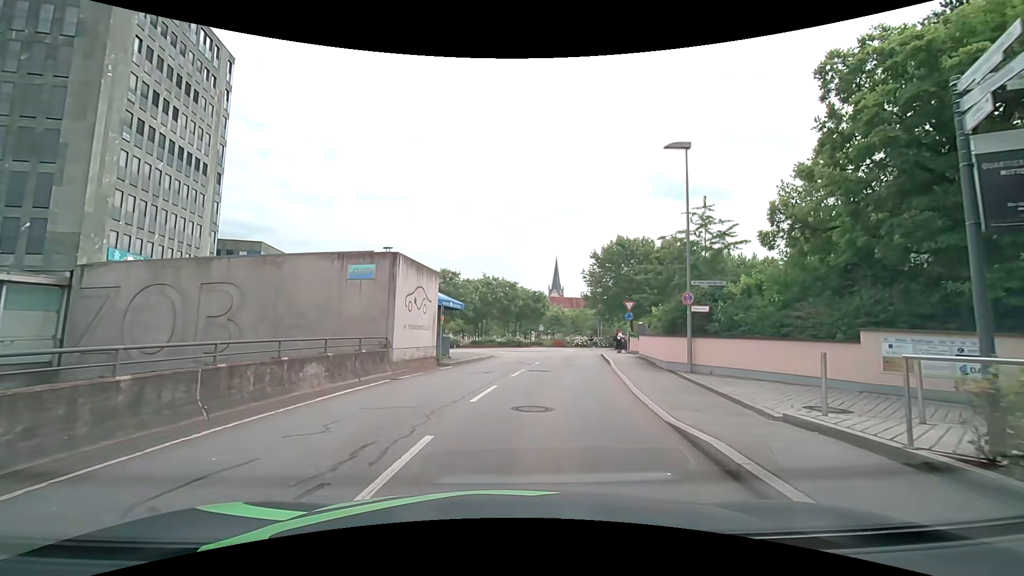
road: residential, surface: asphalt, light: Day
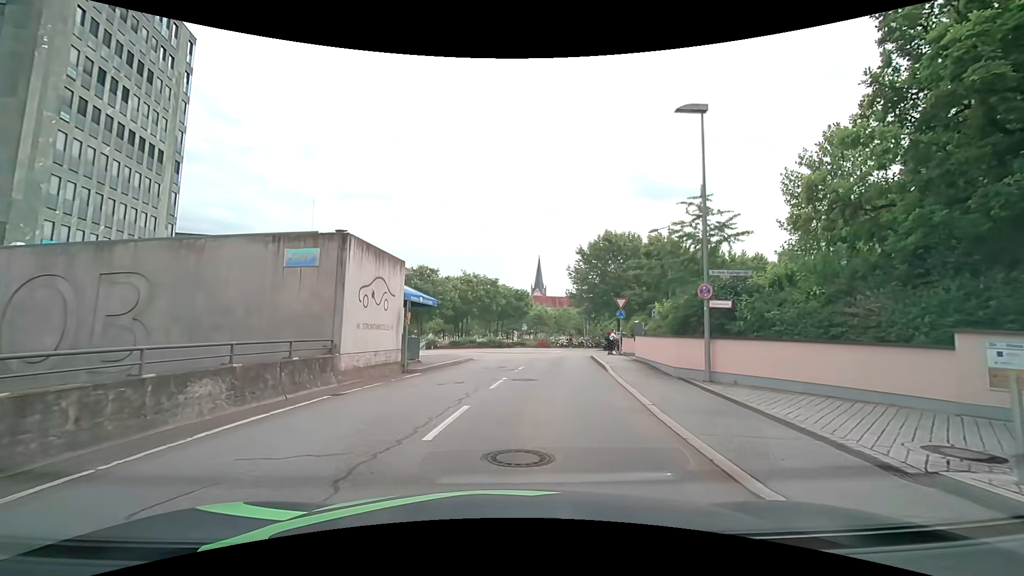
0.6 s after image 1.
(+0.1, +3.2) m; +2°
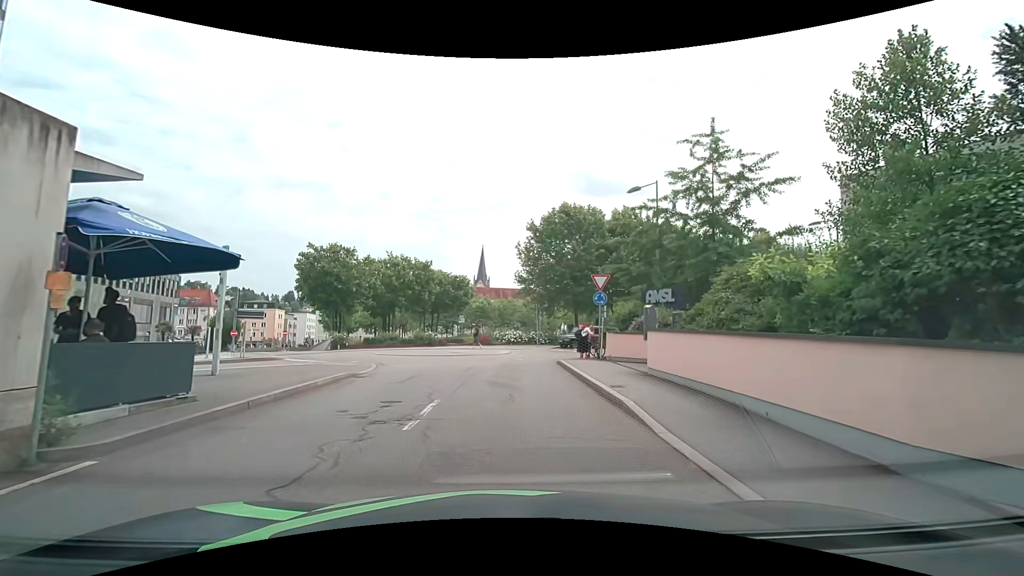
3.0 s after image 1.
(+0.7, +11.2) m; +7°
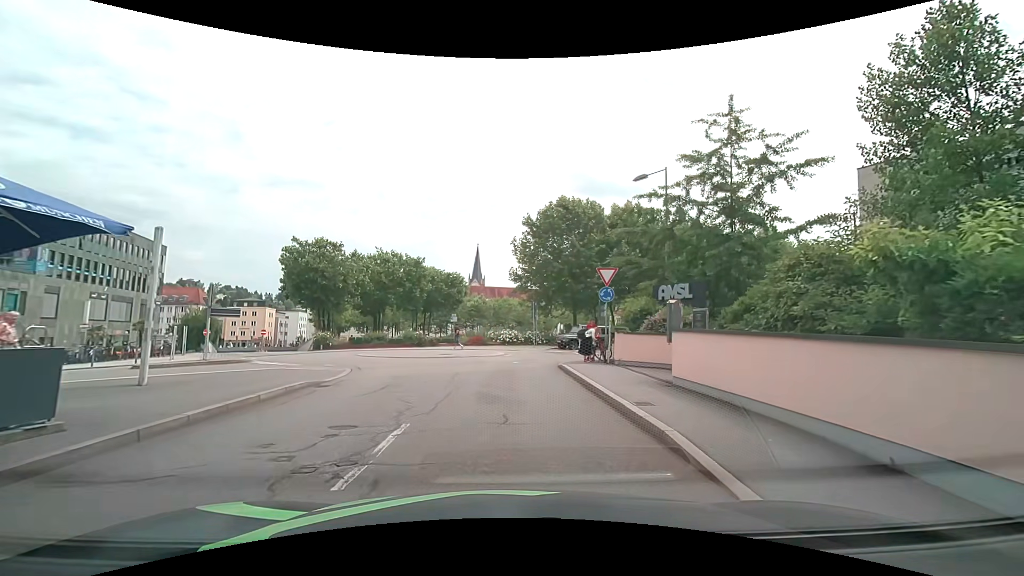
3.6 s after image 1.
(0.0, +2.5) m; 0°
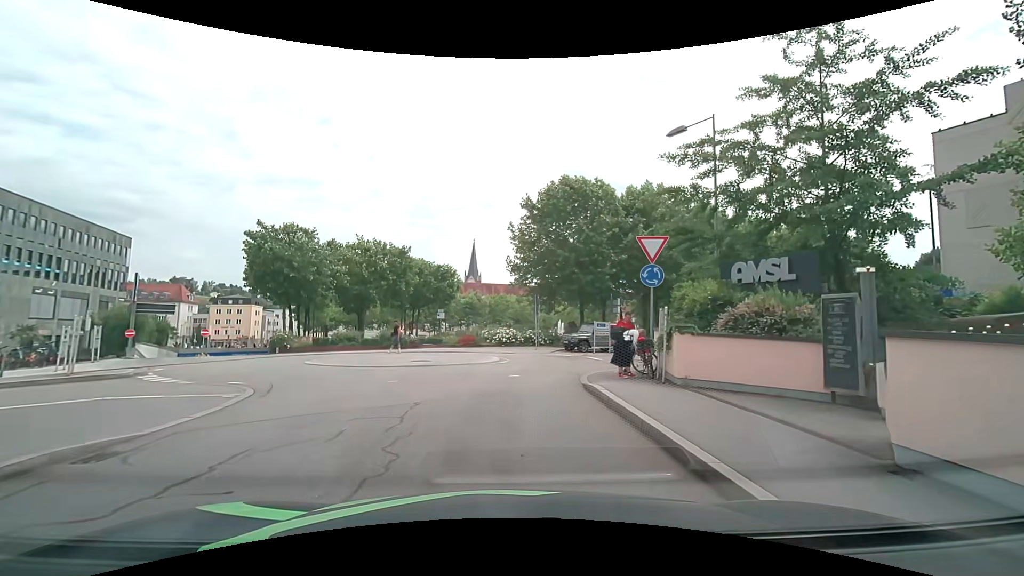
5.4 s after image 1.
(+0.1, +6.4) m; 0°
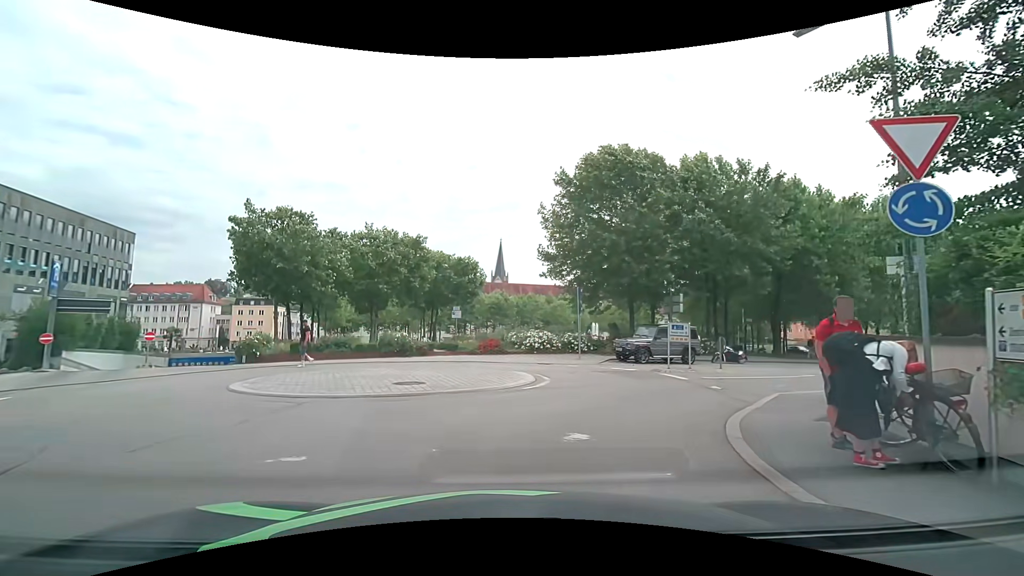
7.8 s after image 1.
(-0.1, +7.6) m; -3°
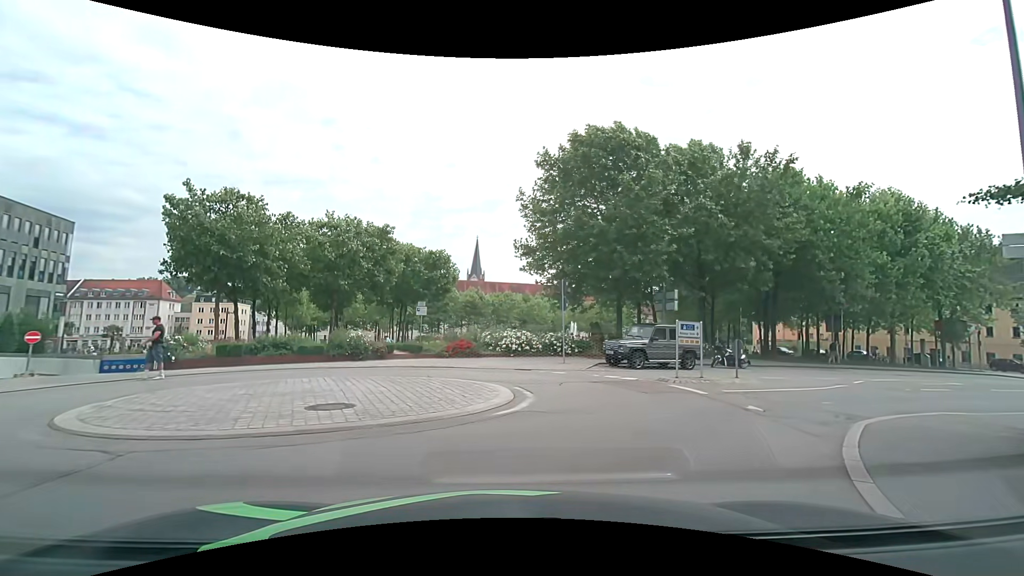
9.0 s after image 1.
(+0.1, +3.6) m; +4°
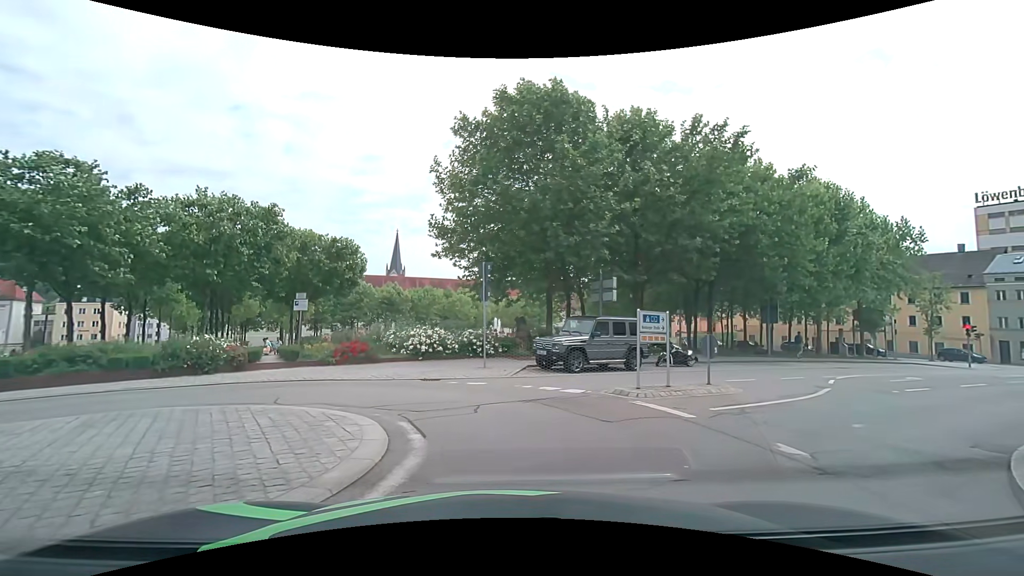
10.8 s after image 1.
(+0.3, +4.5) m; +8°
